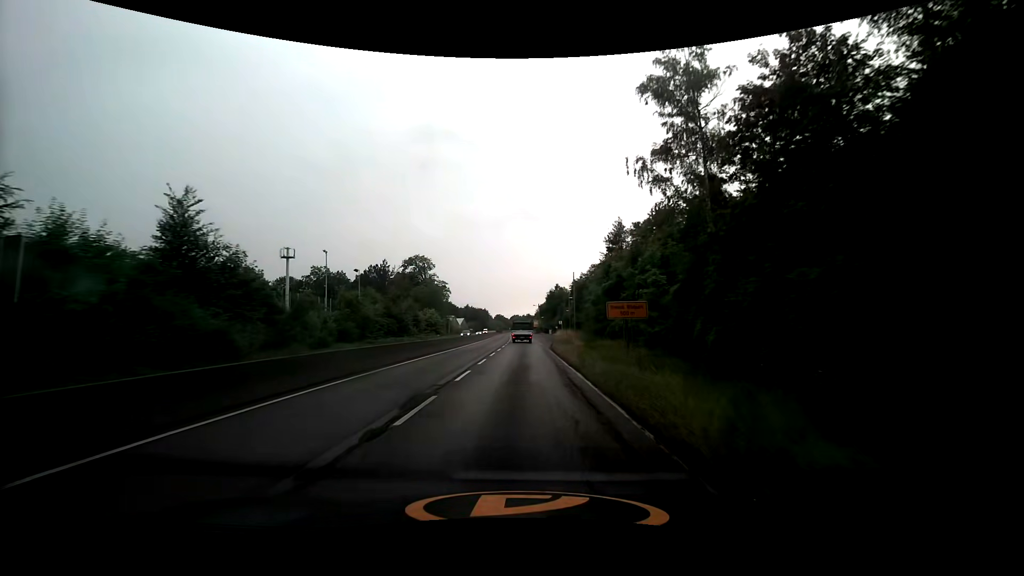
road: trunk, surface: asphalt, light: Day
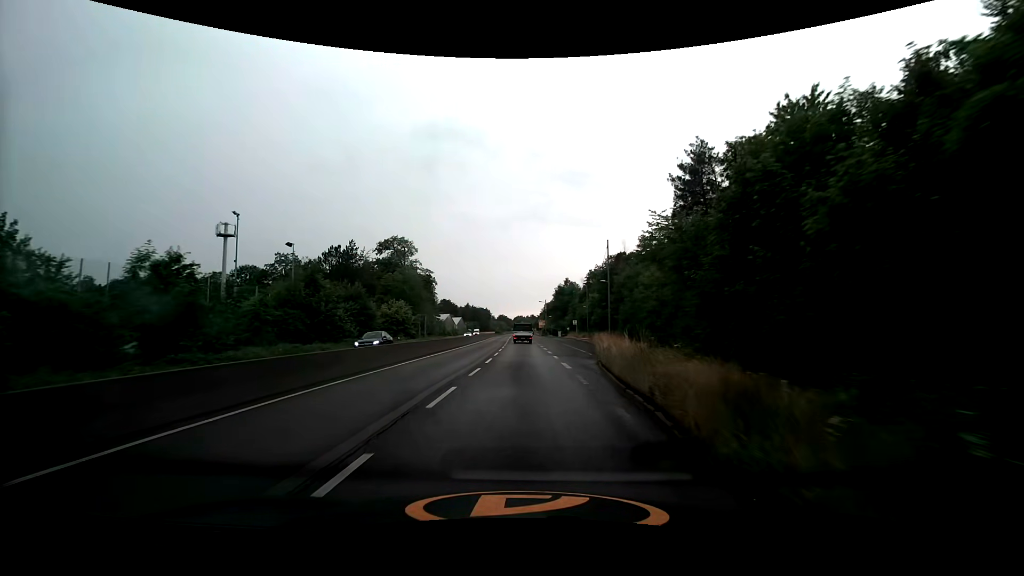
(-0.2, +29.3) m; -1°
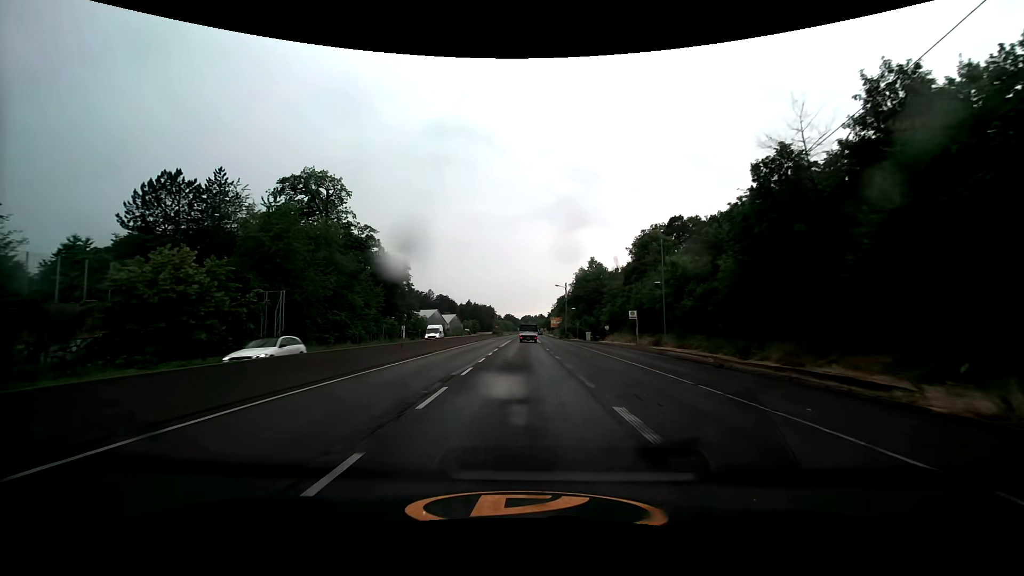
(-0.3, +49.4) m; -1°
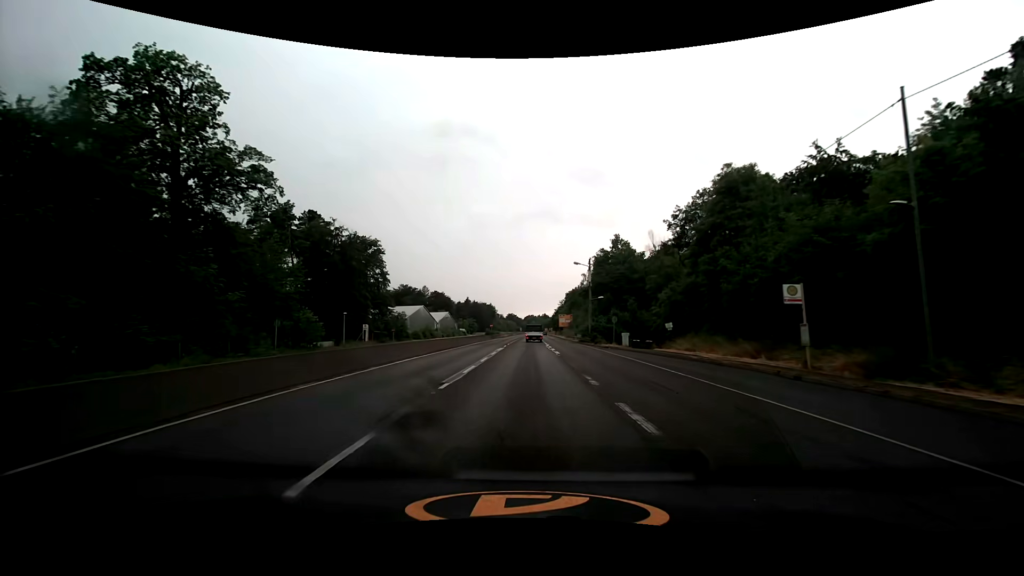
(0.0, +30.0) m; 0°
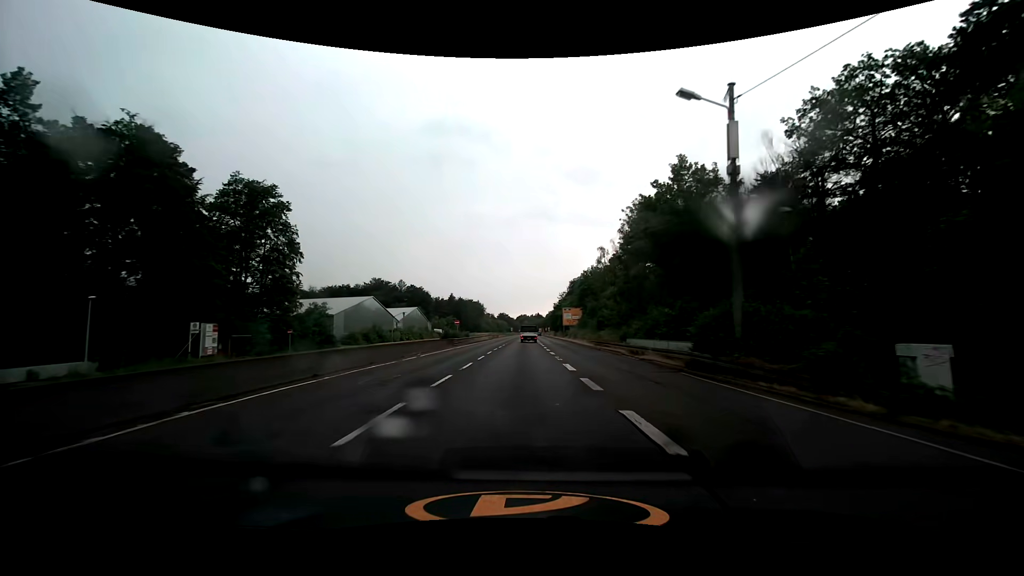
(+0.3, +43.7) m; +1°
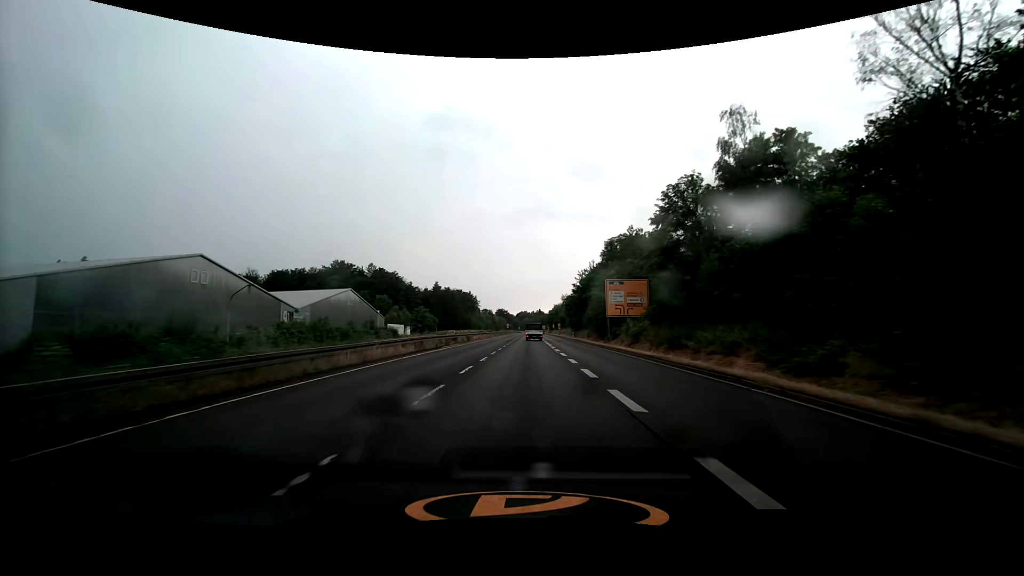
(-0.4, +57.7) m; 0°
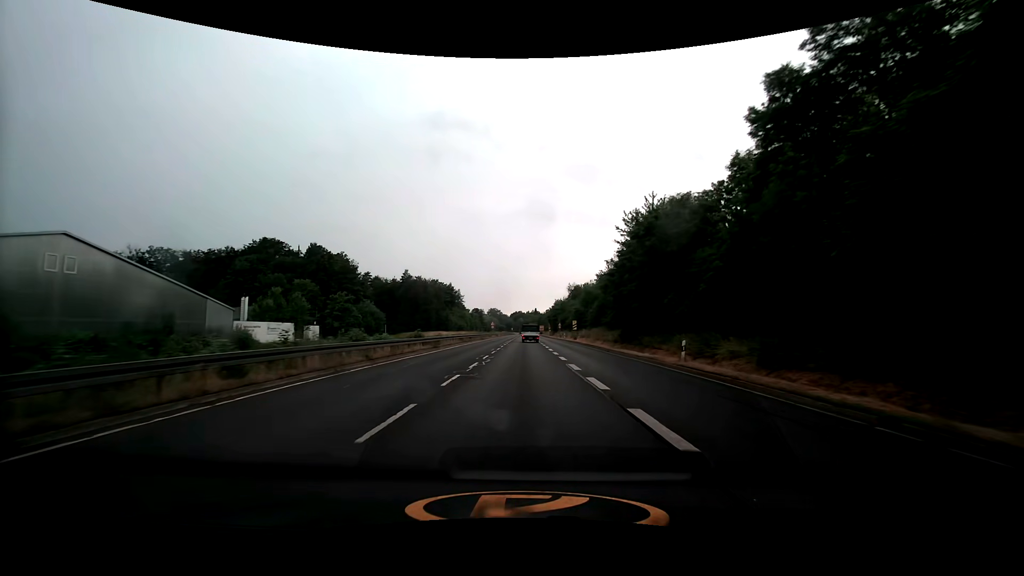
(+0.4, +56.8) m; +1°
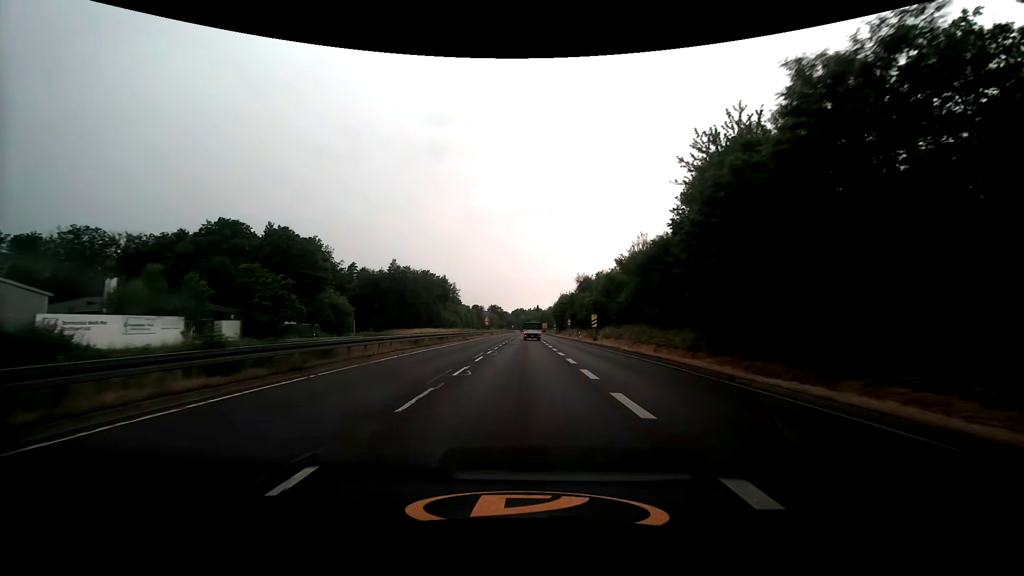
(-0.1, +22.1) m; 0°
(0, +10) (0, +20) (0, +30) (0, +40) (0, +50) (0, +60) (0, +70) (0, +80) (0, +90) (0, +100) m
